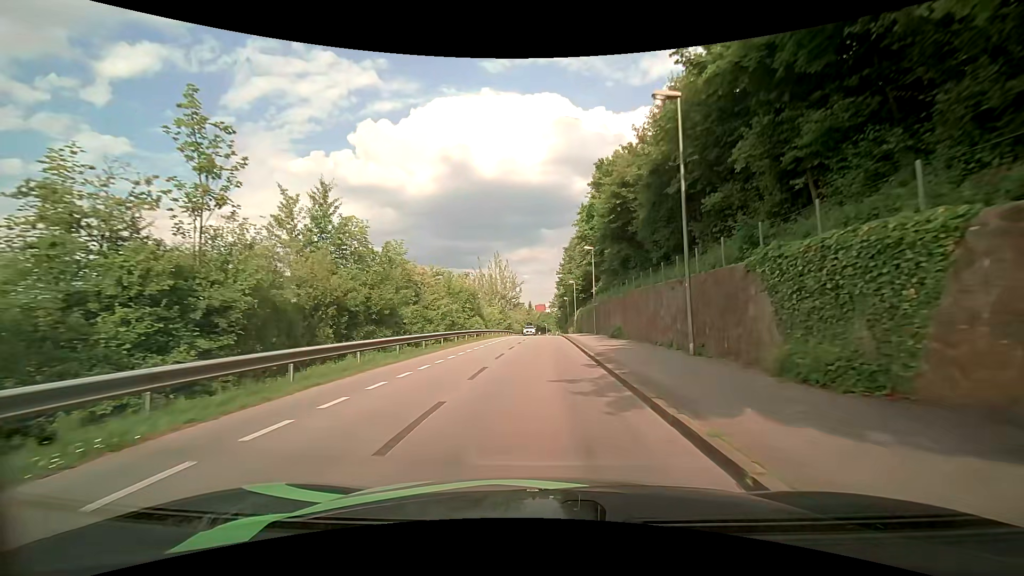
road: residential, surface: asphalt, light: Day
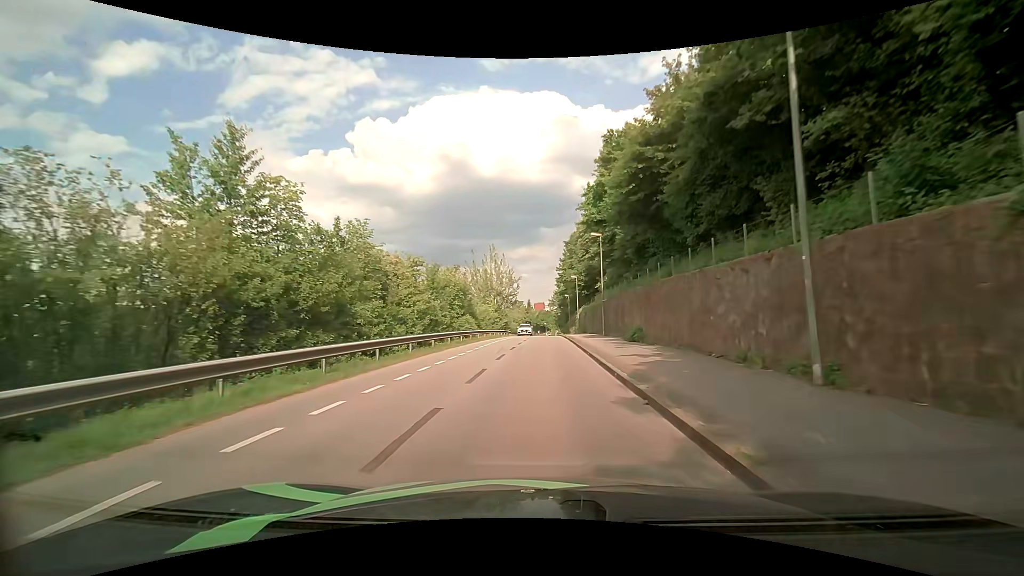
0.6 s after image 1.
(0.0, +6.5) m; 0°
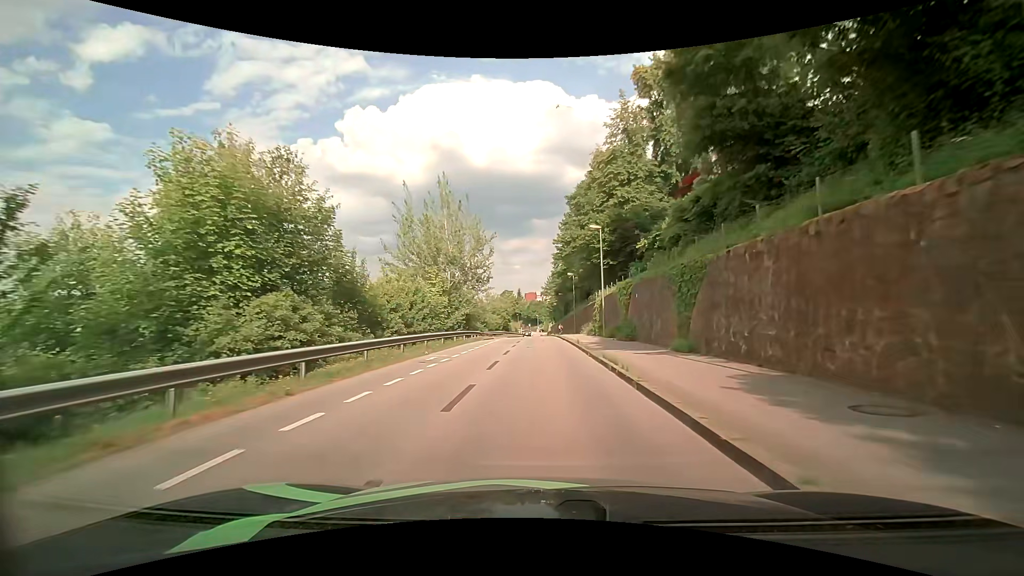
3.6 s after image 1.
(+0.3, +33.5) m; 0°
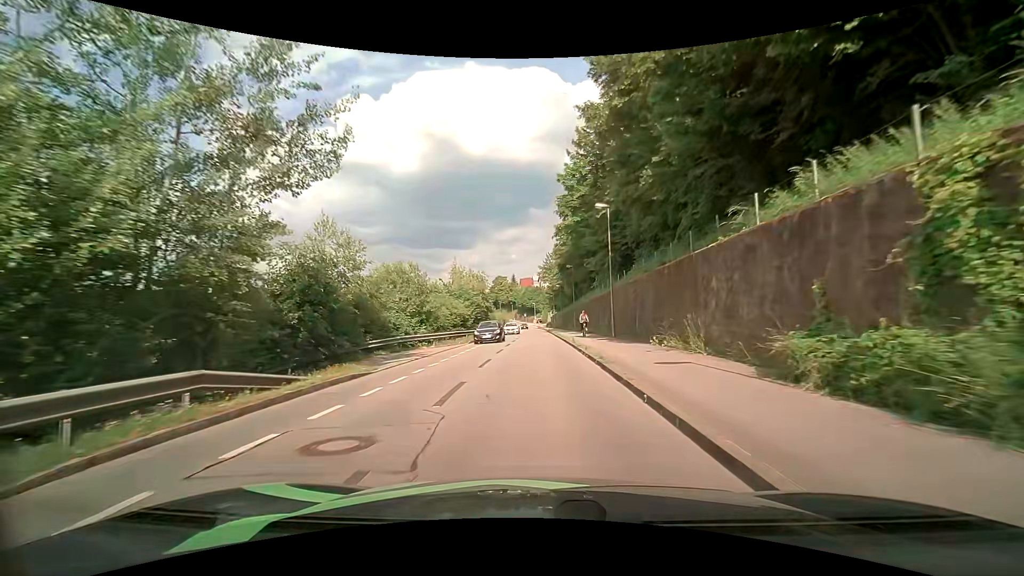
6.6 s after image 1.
(+0.7, +35.6) m; +1°
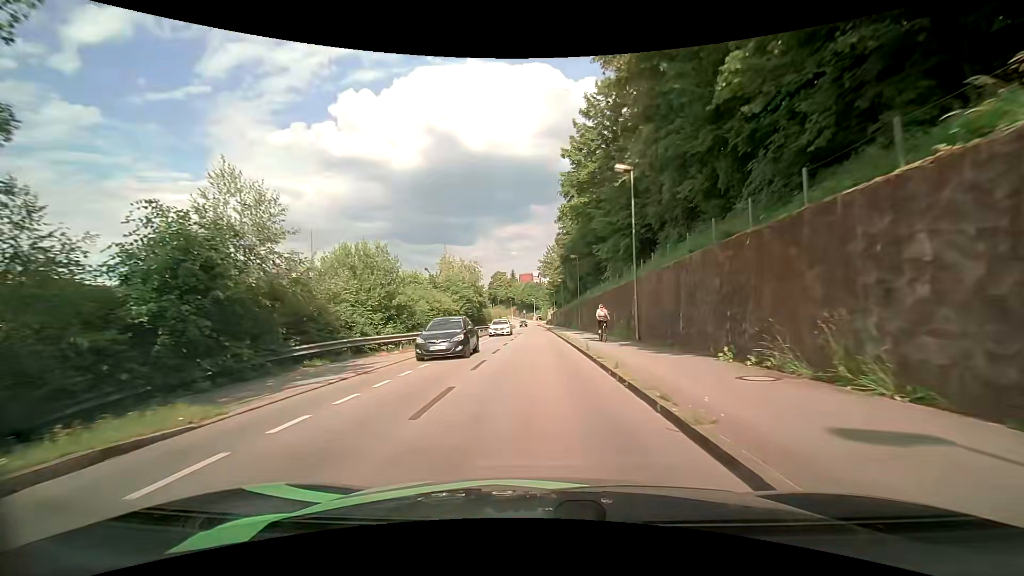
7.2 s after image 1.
(0.0, +7.2) m; 0°
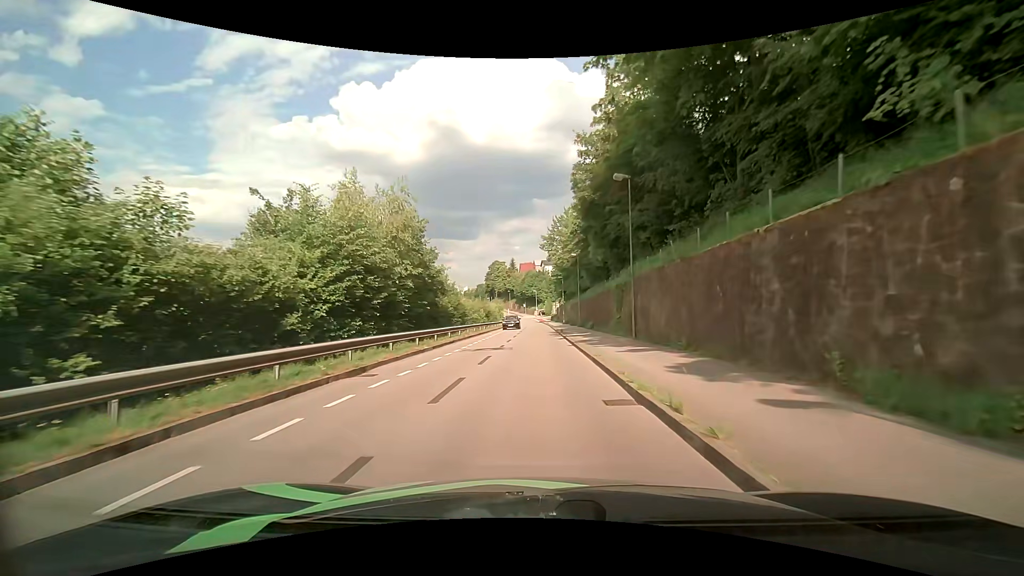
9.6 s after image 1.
(-0.1, +28.7) m; -1°
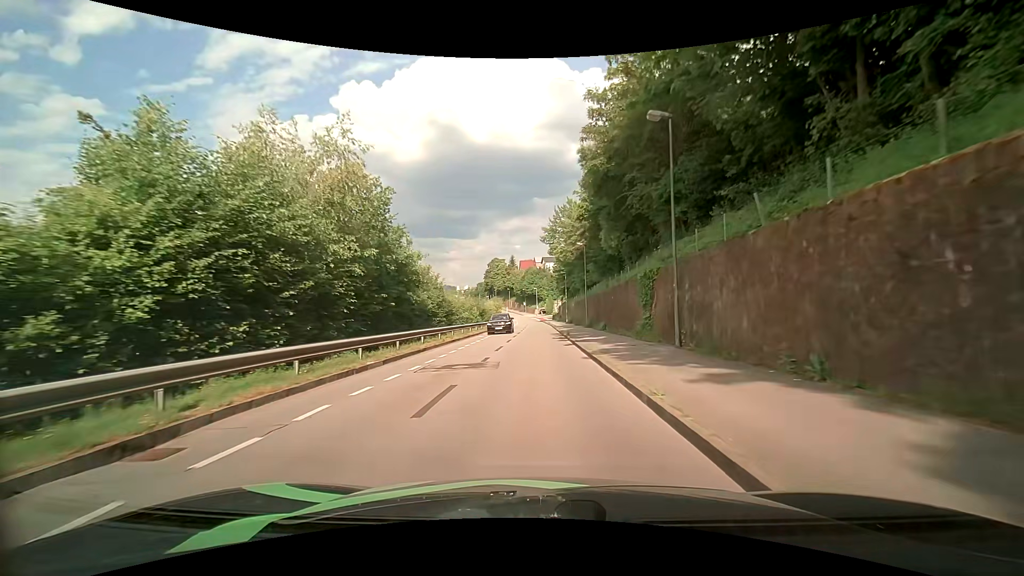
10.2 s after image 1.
(+0.1, +7.2) m; +1°
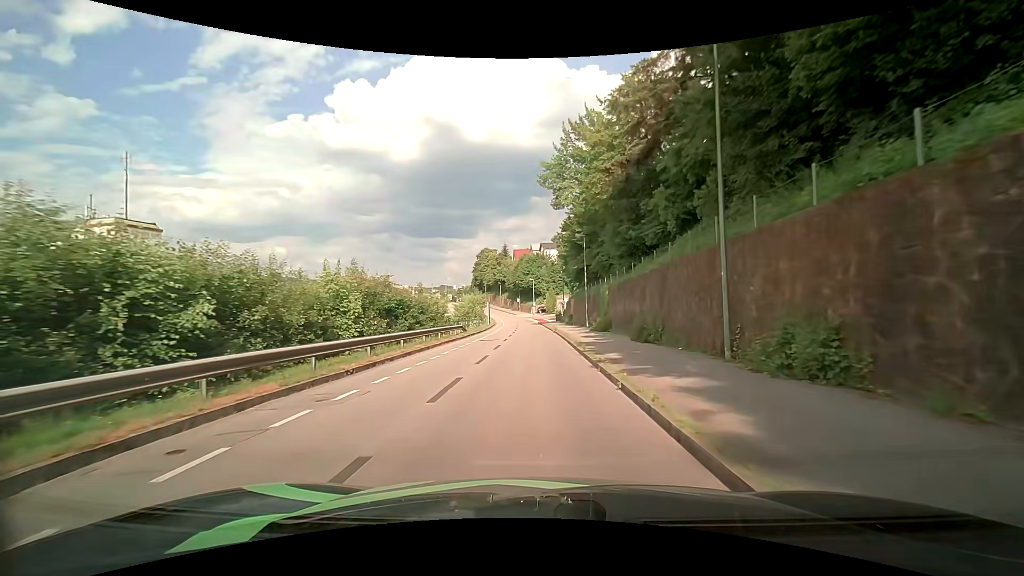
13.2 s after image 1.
(-0.1, +34.9) m; 0°
(0, +10) (0, +20) (0, +30) (0, +40) (0, +50) (0, +60) (-1, +70) (-1, +80) (-2, +90) (-3, +100) m
